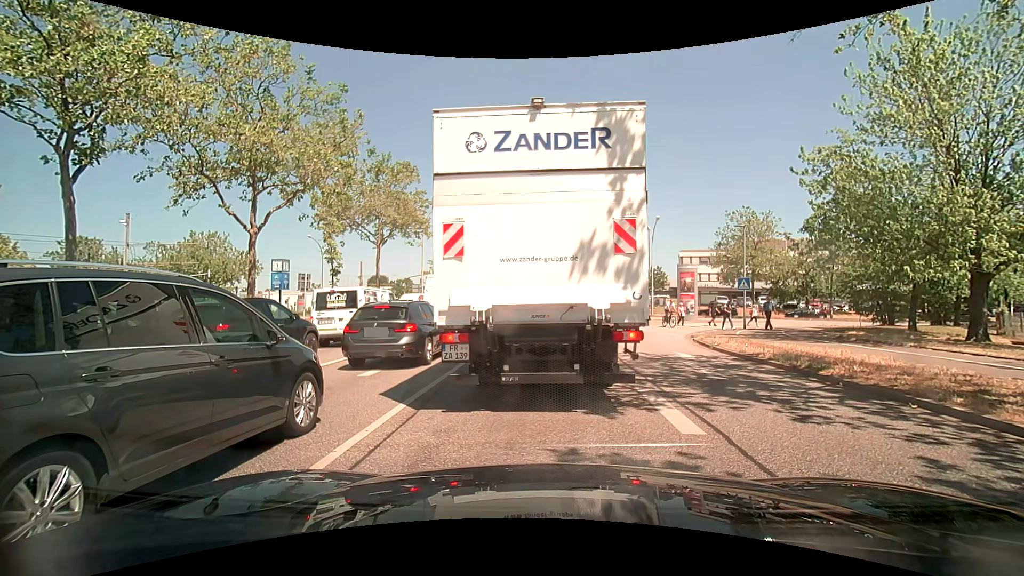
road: primary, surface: asphalt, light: Day
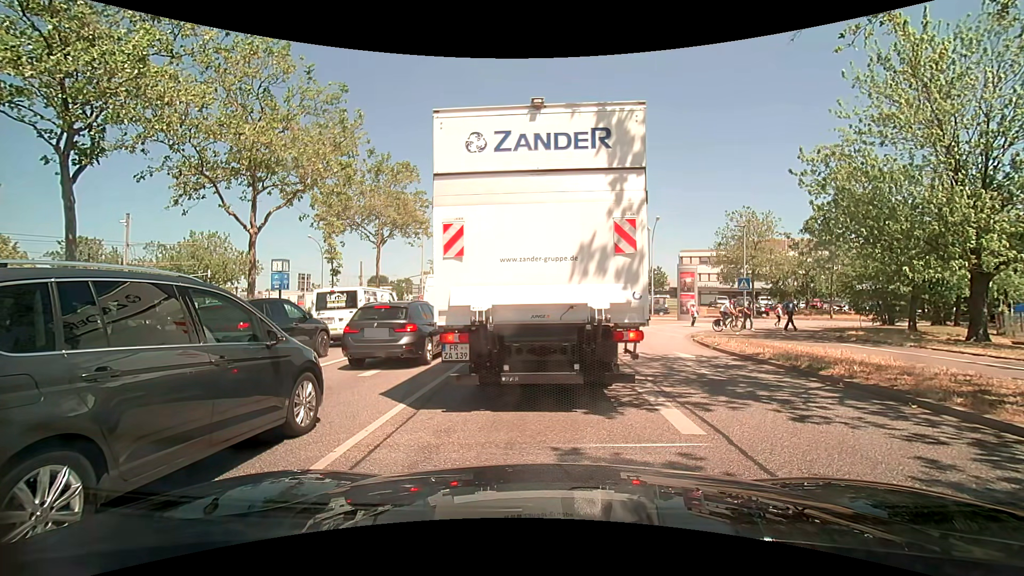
(0.0, 0.0) m; 0°
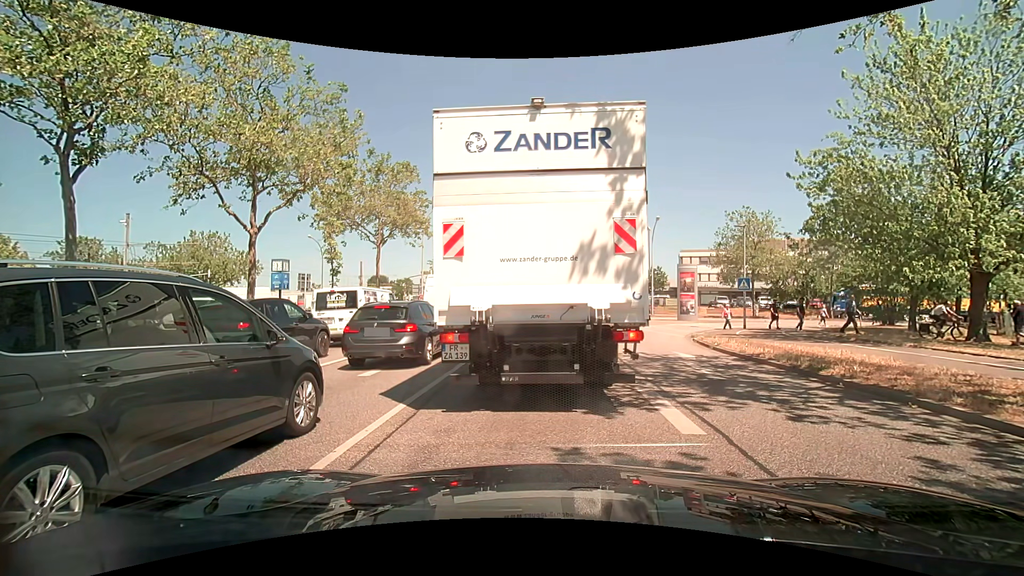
(0.0, 0.0) m; 0°
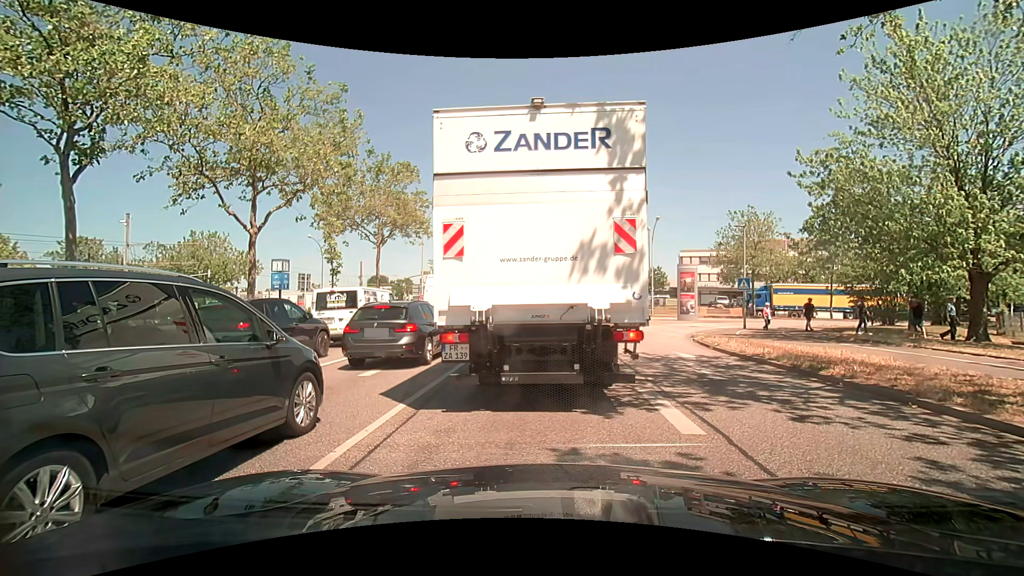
(0.0, 0.0) m; 0°
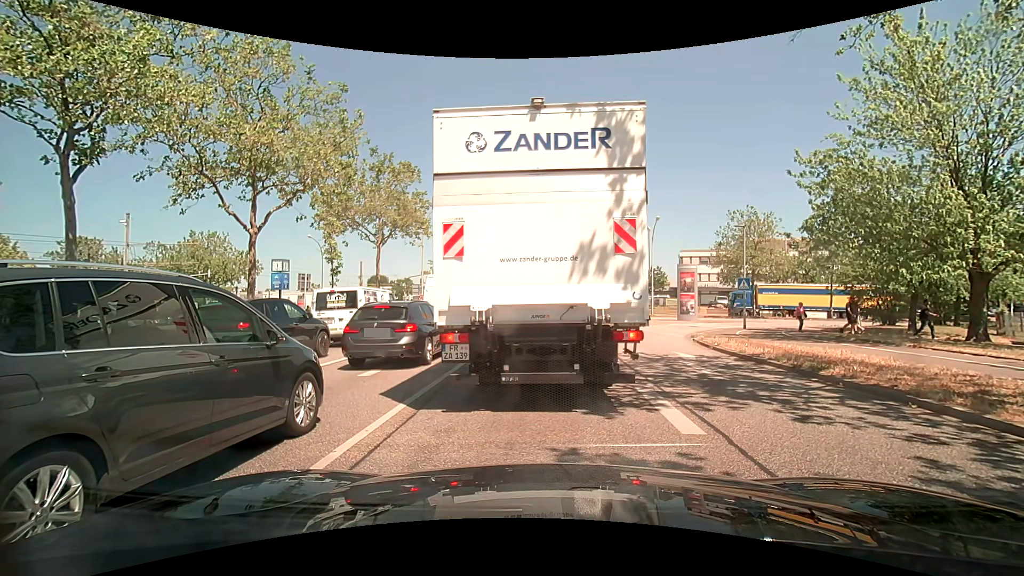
(0.0, 0.0) m; 0°
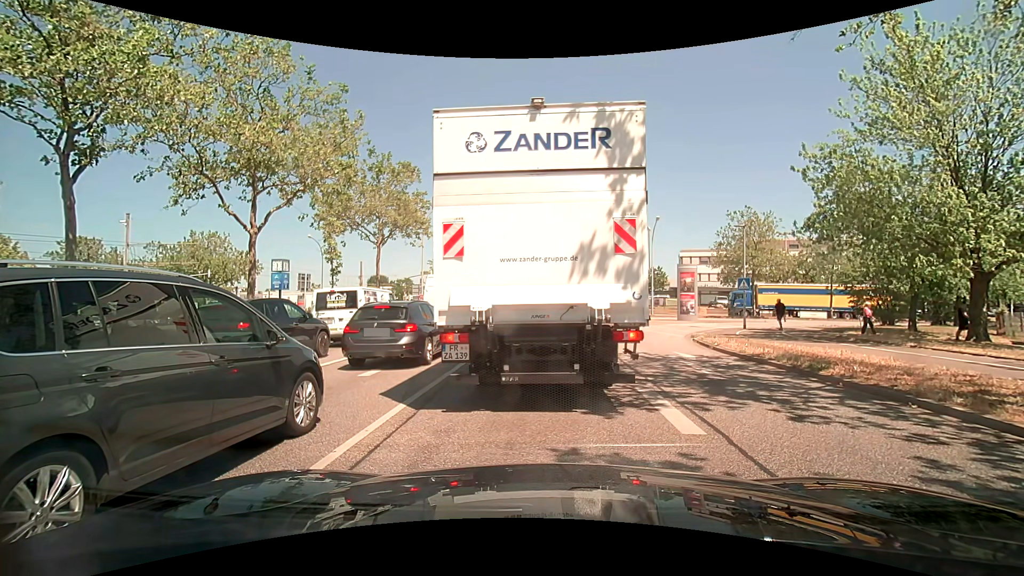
(0.0, 0.0) m; 0°
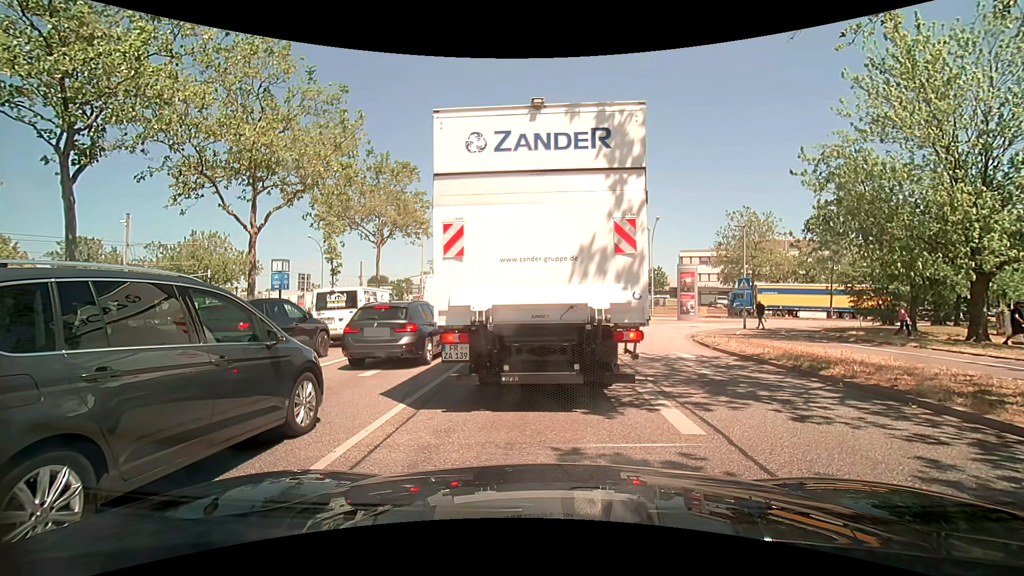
(0.0, 0.0) m; 0°
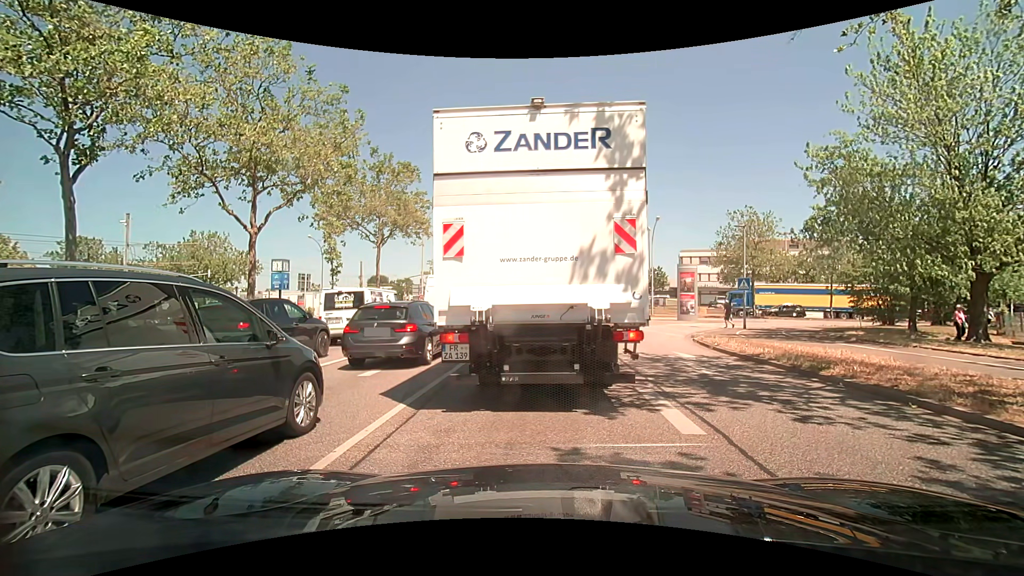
(0.0, 0.0) m; 0°
